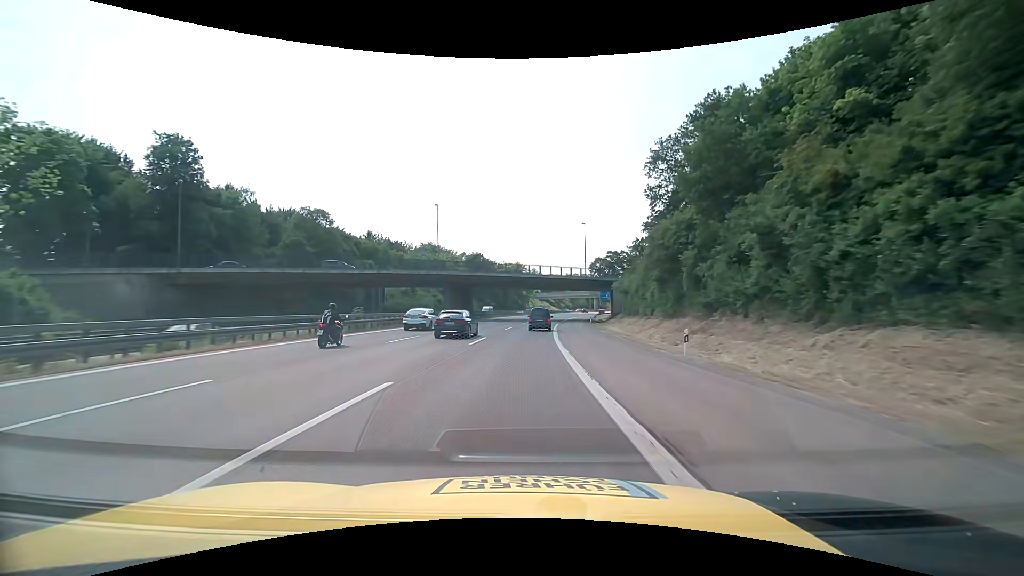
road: motorway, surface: asphalt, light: Day
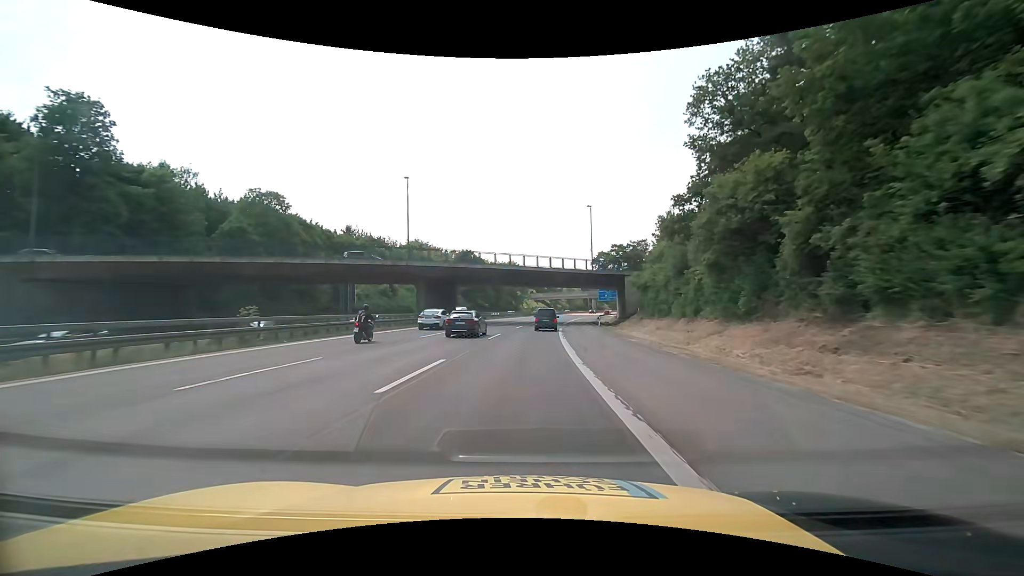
(+0.1, +13.1) m; +1°
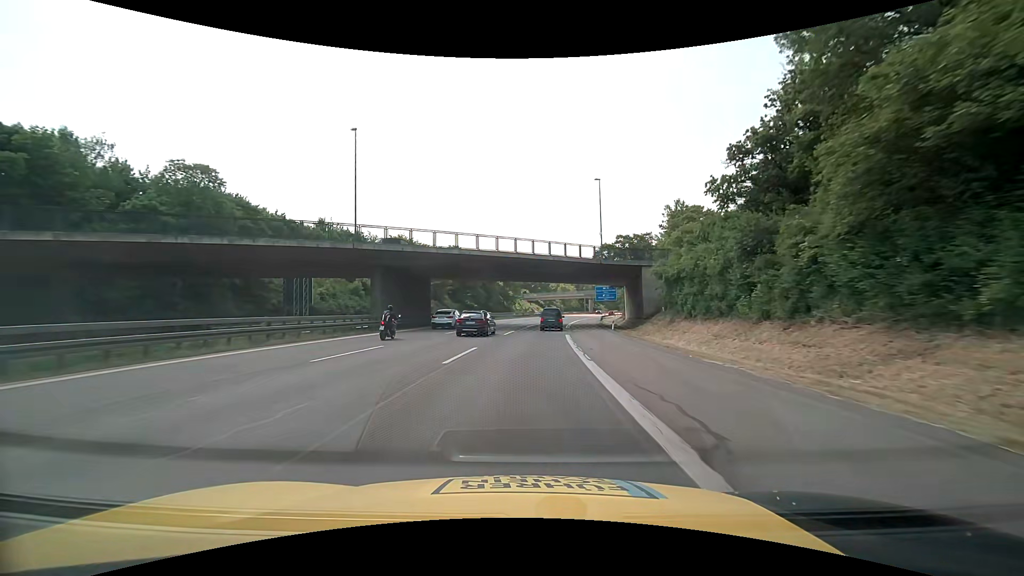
(+0.1, +13.1) m; +1°
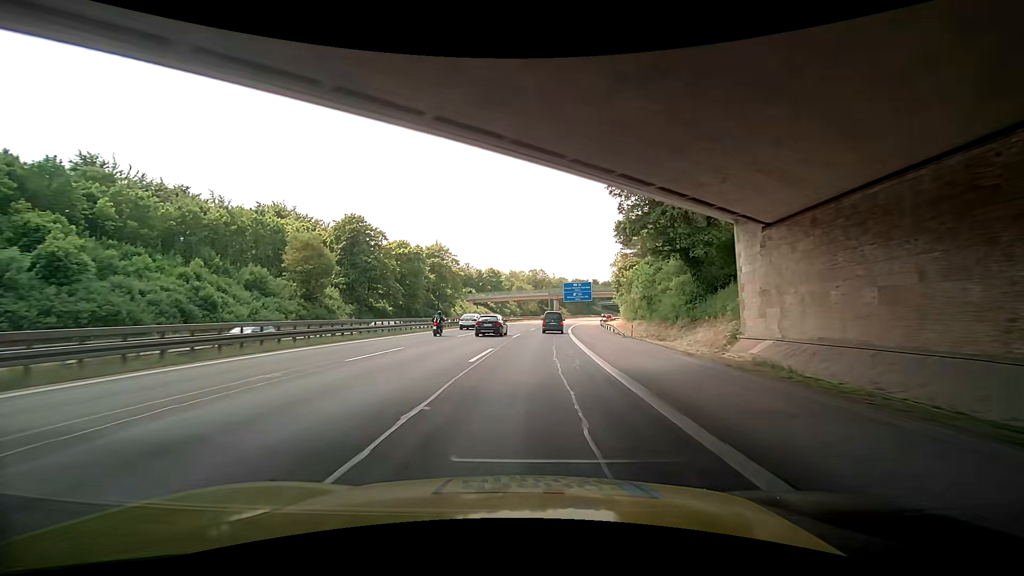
(+2.6, +52.4) m; +7°
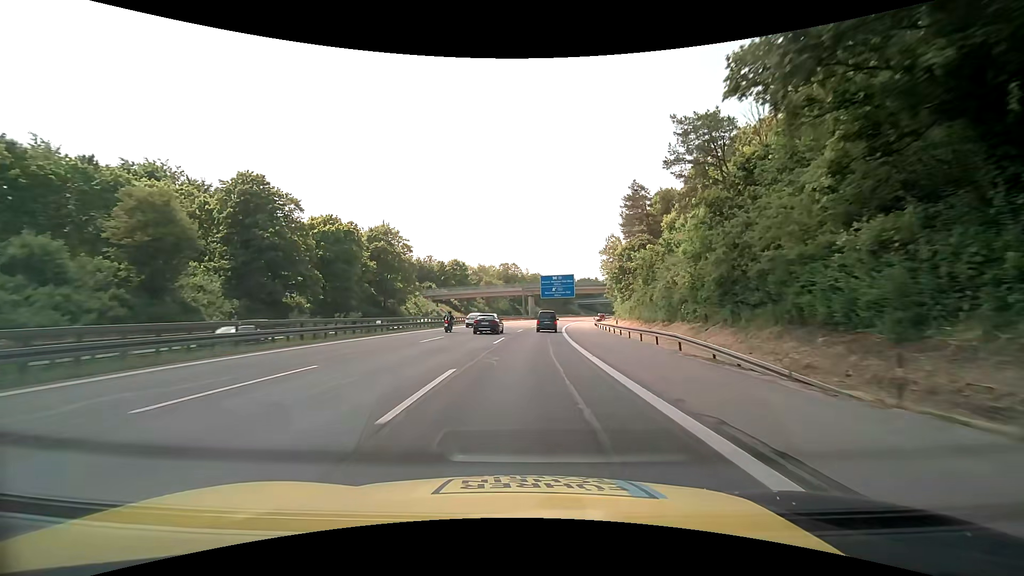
(0.0, +26.3) m; +1°
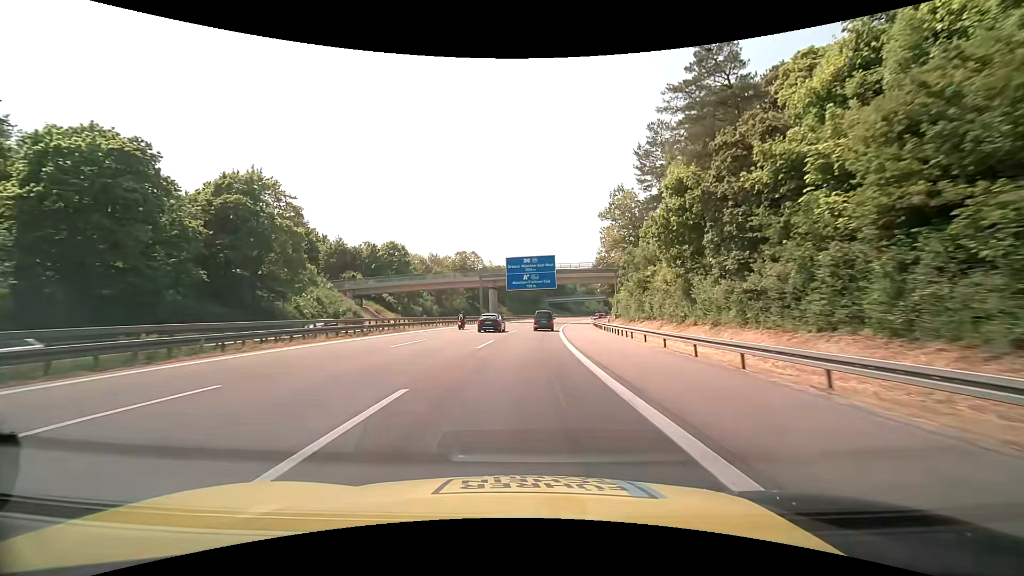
(+1.7, +39.5) m; +4°
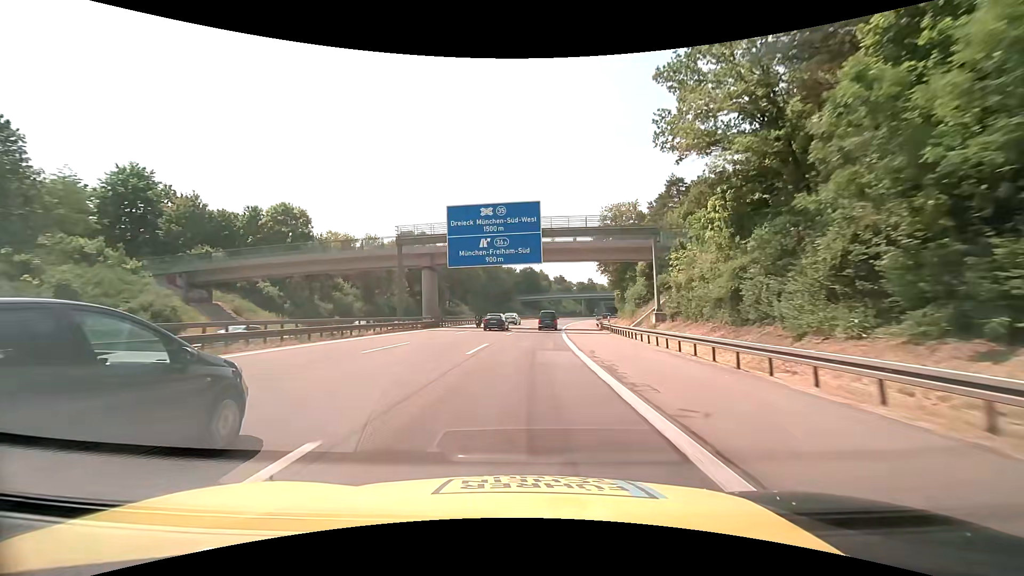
(+1.1, +39.6) m; +3°
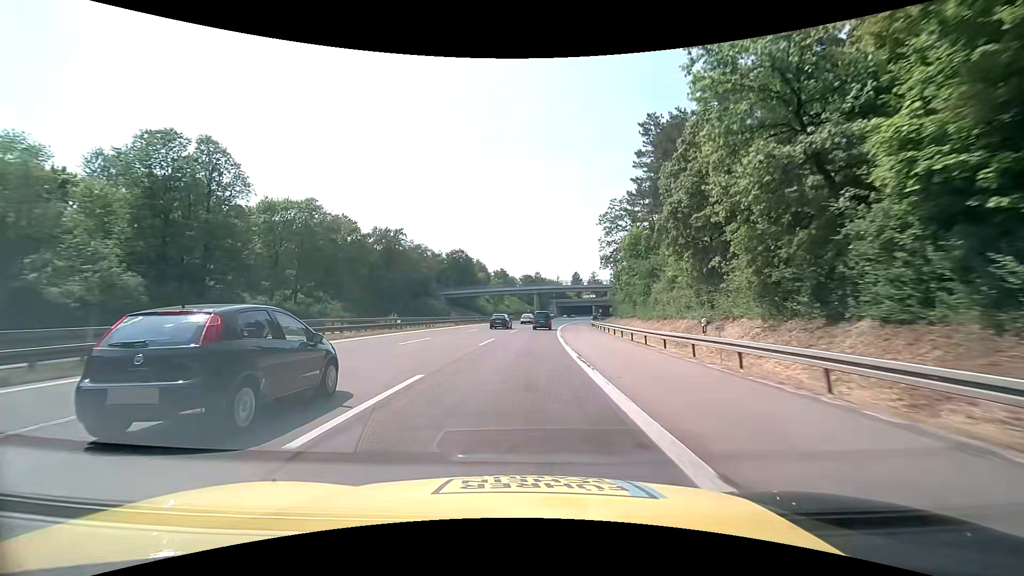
(+4.0, +65.9) m; +6°
(0, +10) (0, +20) (+1, +30) (+2, +40) (+2, +50) (+3, +60) (+5, +70) (+6, +80) (+7, +90) (+9, +99) m
